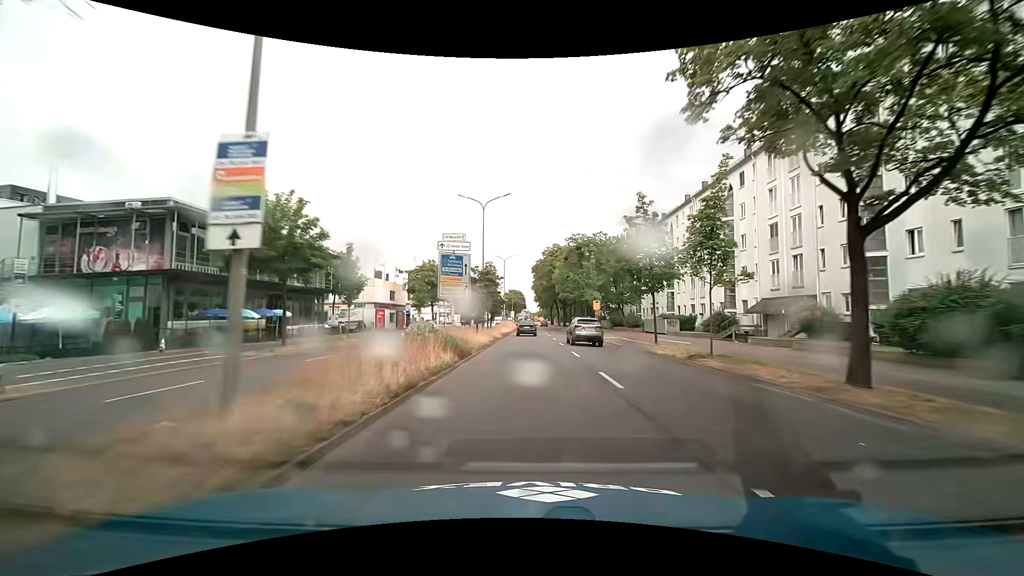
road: primary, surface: asphalt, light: Day
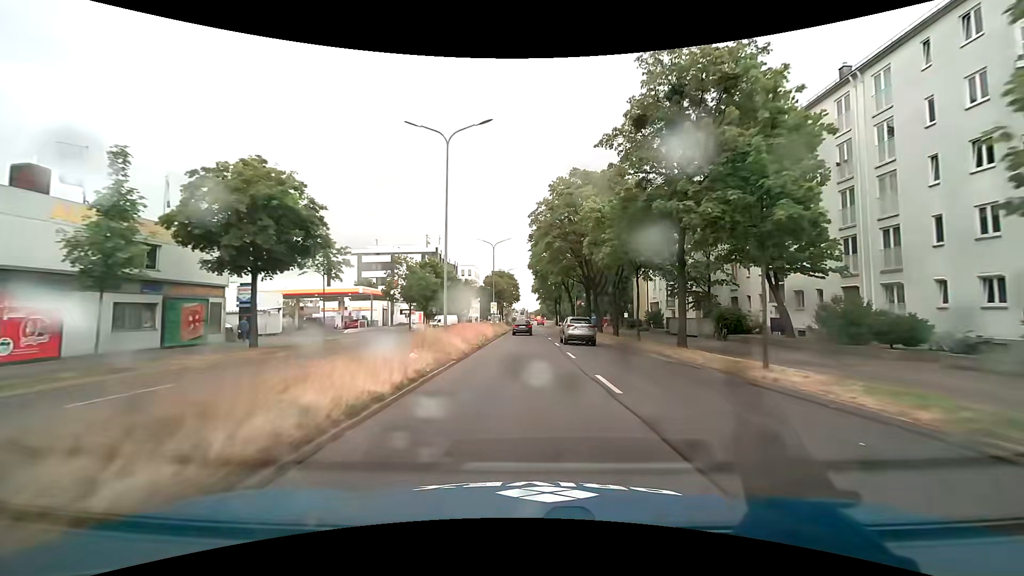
(+0.2, +45.9) m; 0°
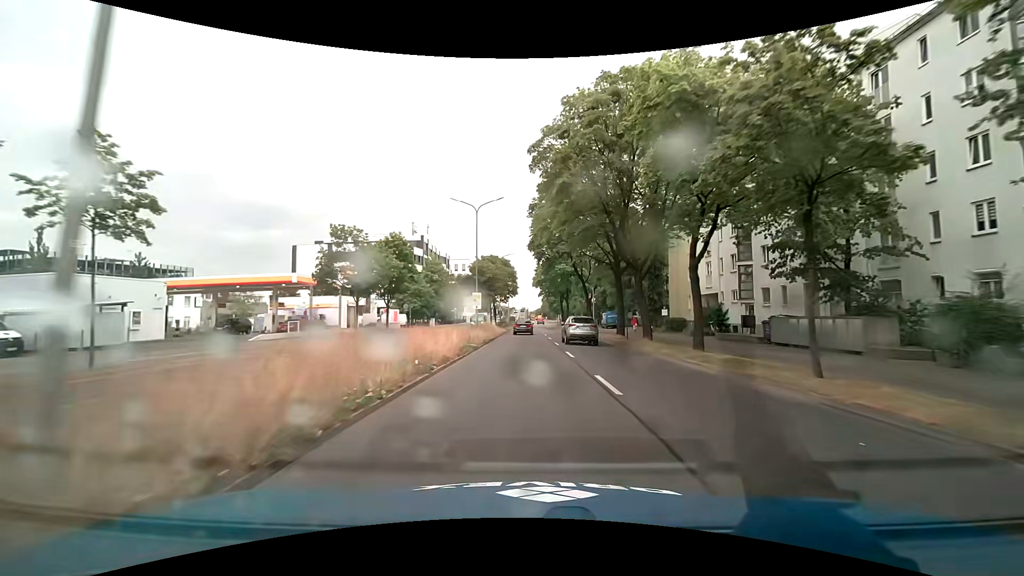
(0.0, +18.3) m; 0°
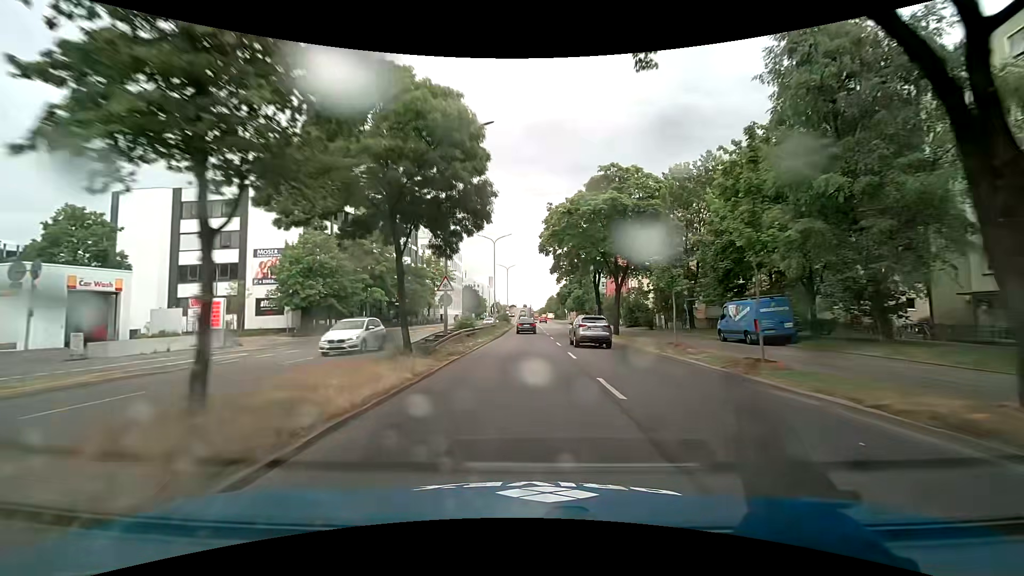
(0.0, +45.7) m; 0°
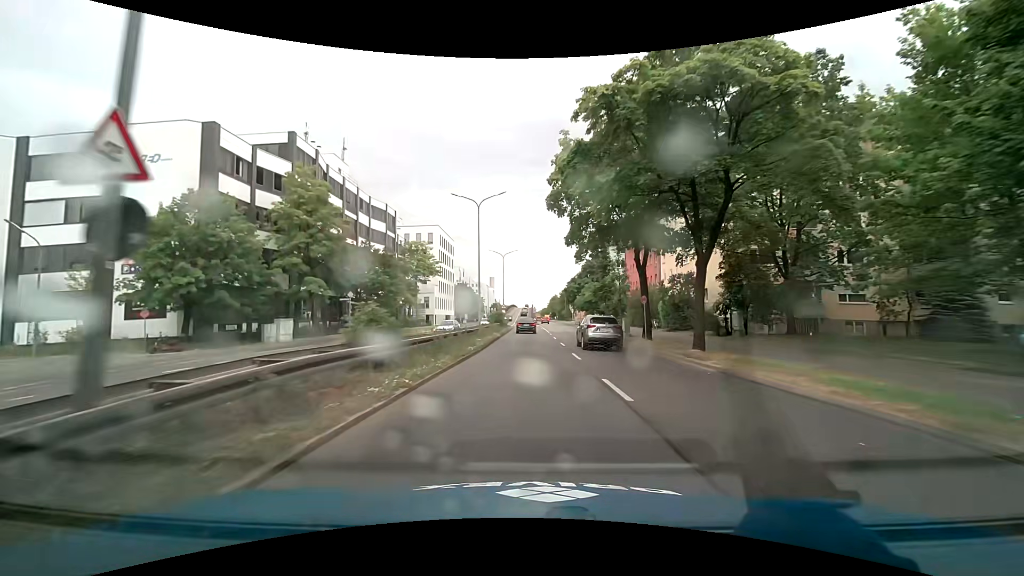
(0.0, +18.2) m; 0°
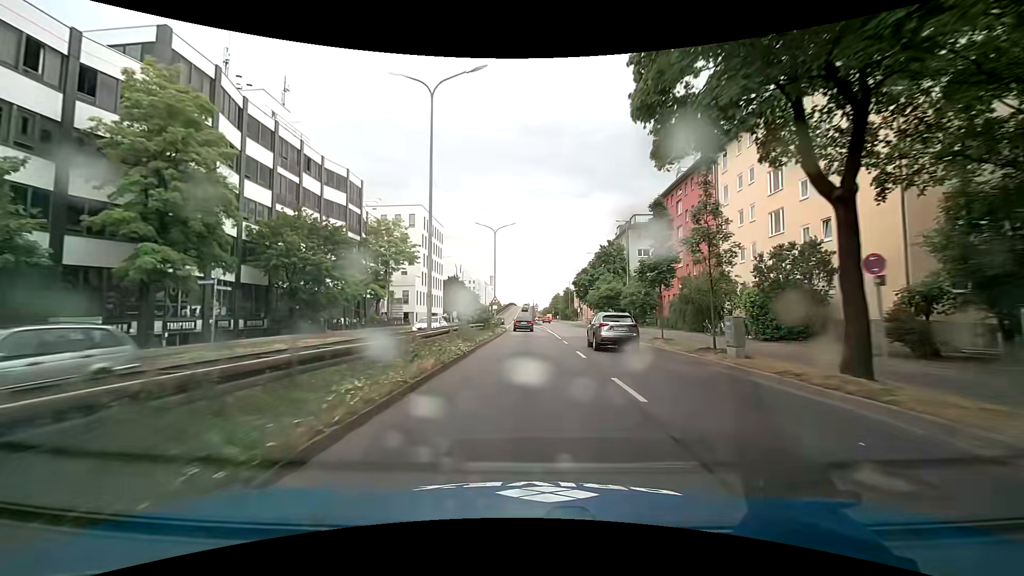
(0.0, +18.2) m; 0°
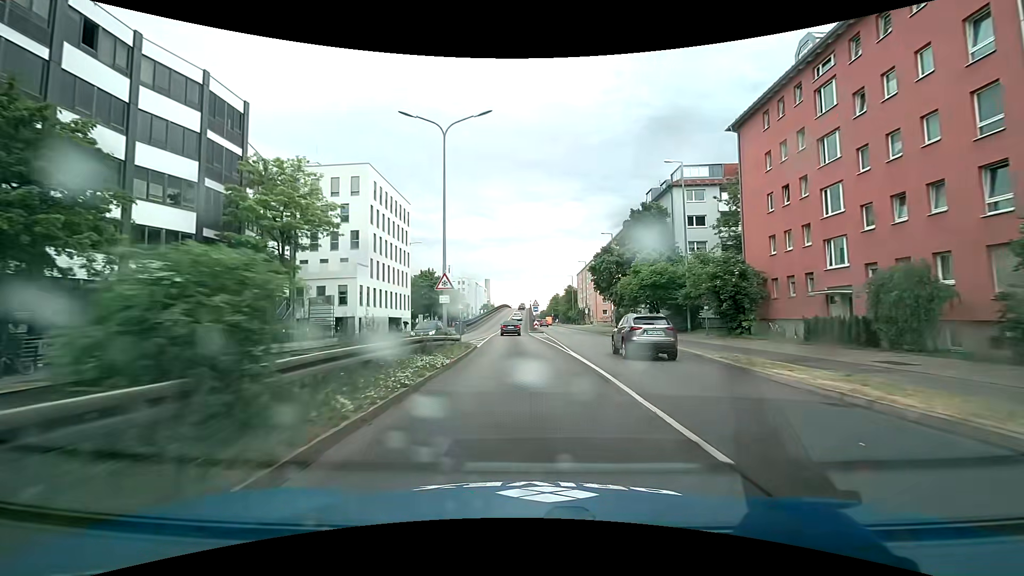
(+0.2, +27.3) m; +1°
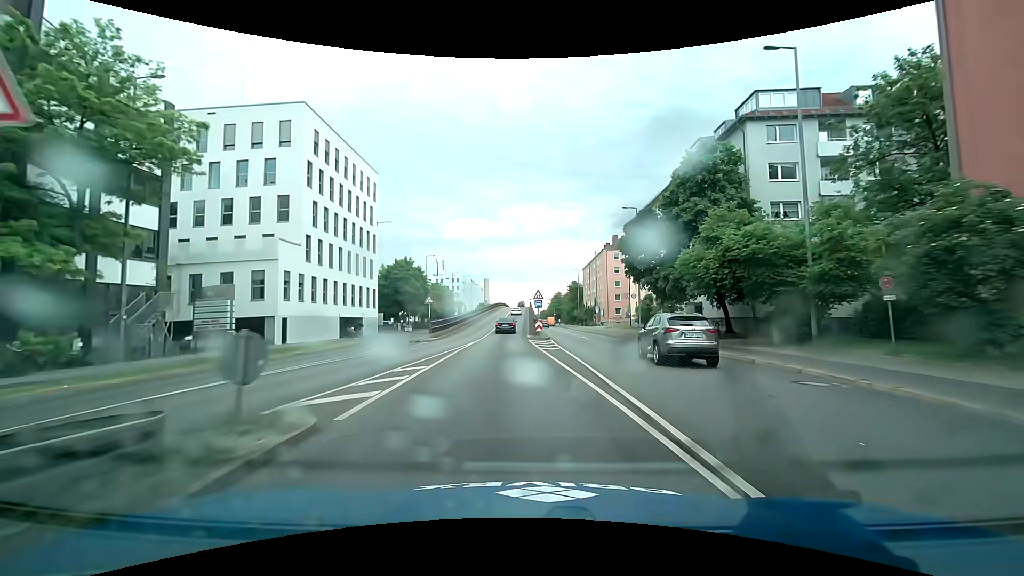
(0.0, +18.2) m; 0°
(0, +10) (0, +20) (-1, +30) (-2, +40) (-2, +50) (-2, +60) (-2, +70) (-2, +80) (-2, +90) (-2, +100) m
